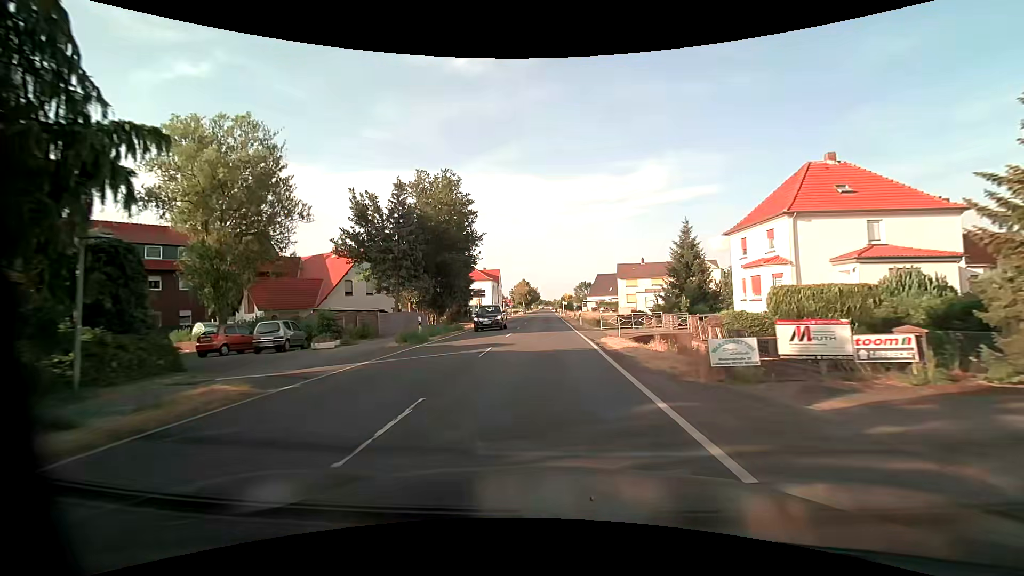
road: primary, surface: asphalt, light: Day
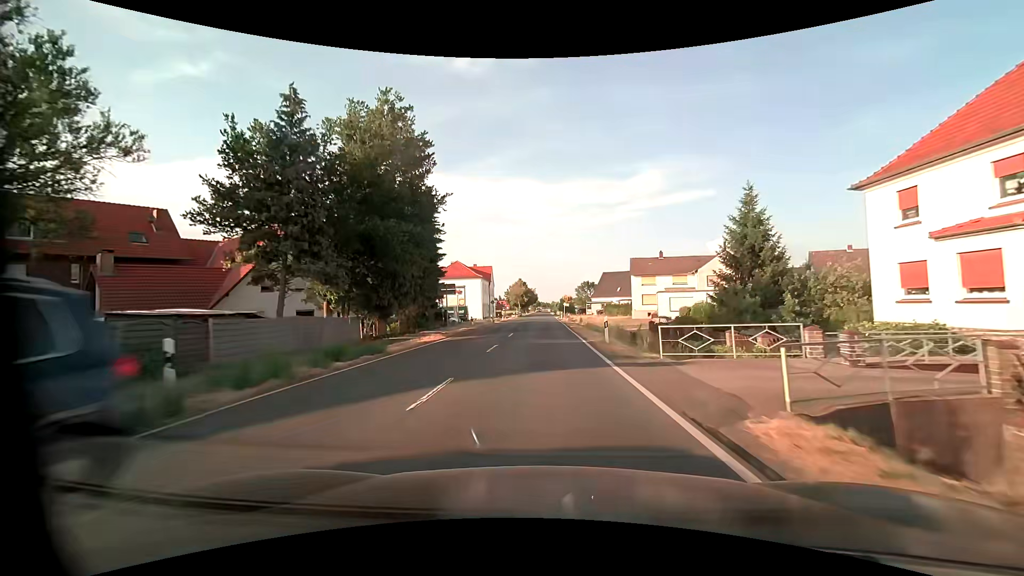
(0.0, +16.1) m; 0°
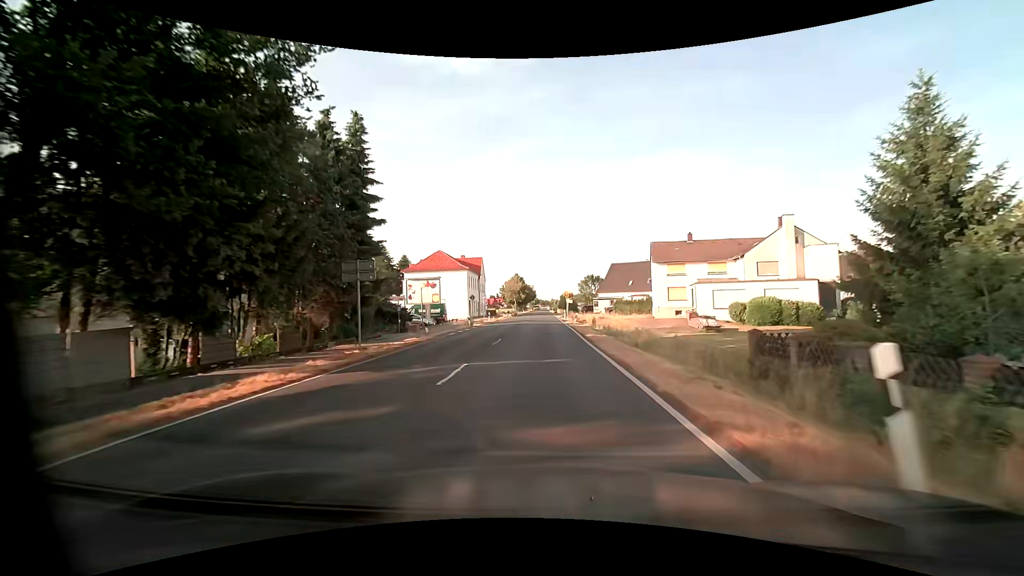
(0.0, +16.2) m; 0°
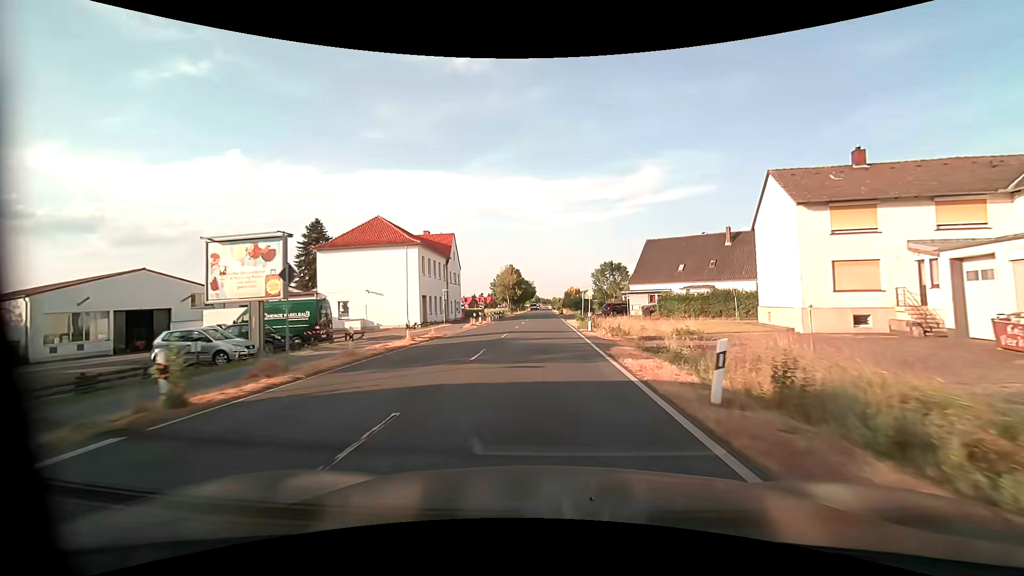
(+0.2, +32.9) m; 0°
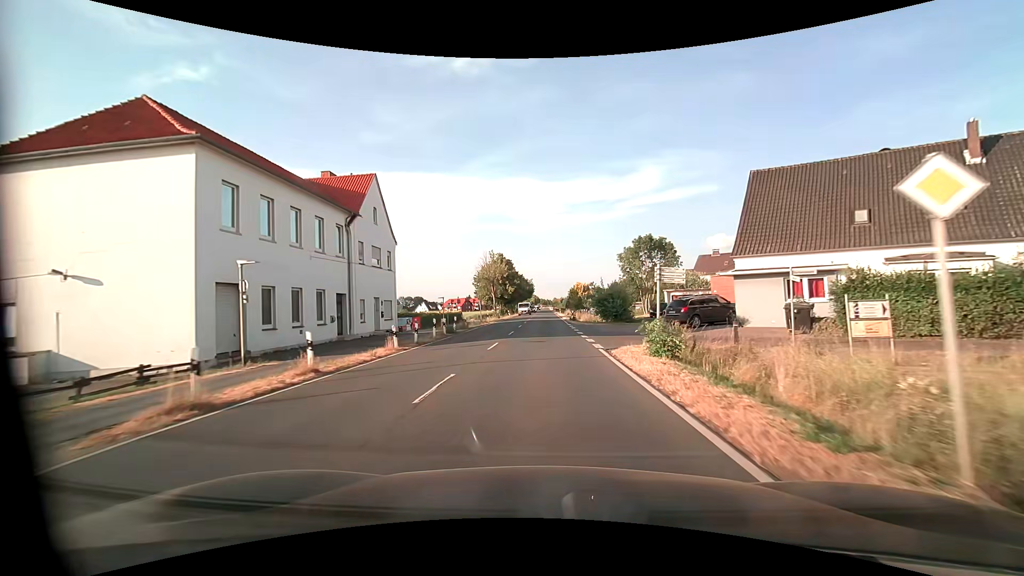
(+0.1, +32.7) m; 0°
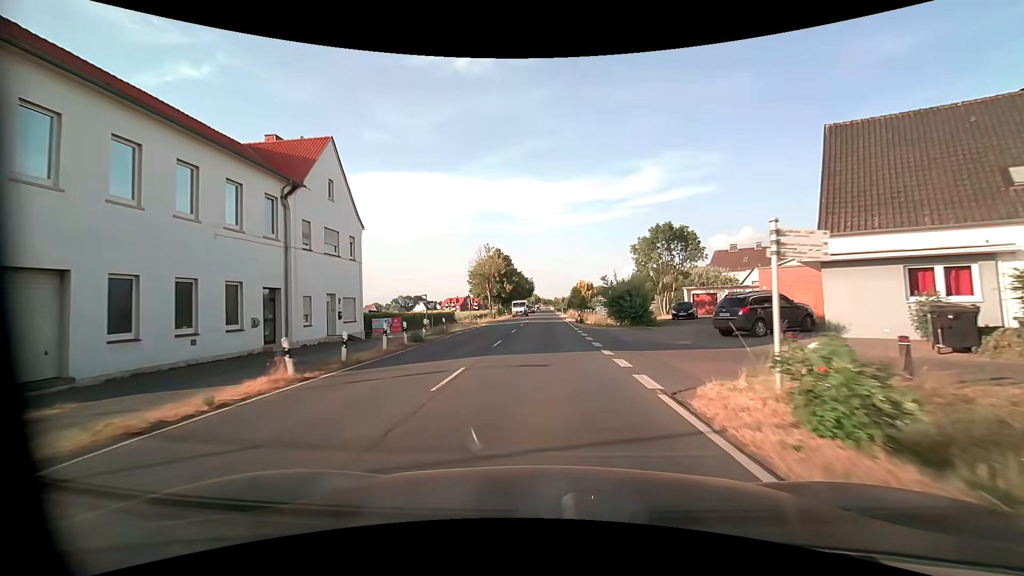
(0.0, +8.2) m; 0°
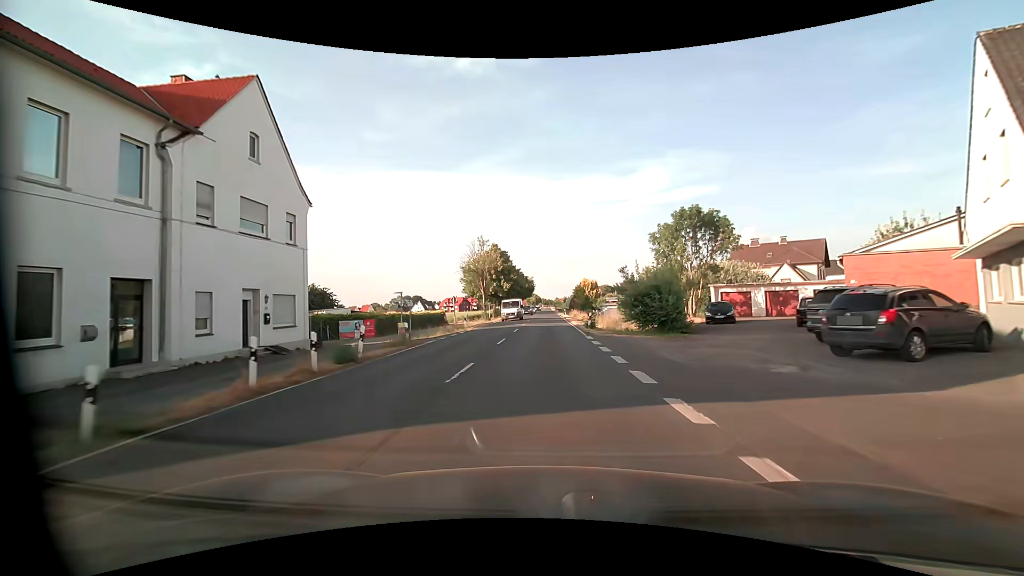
(0.0, +8.2) m; 0°
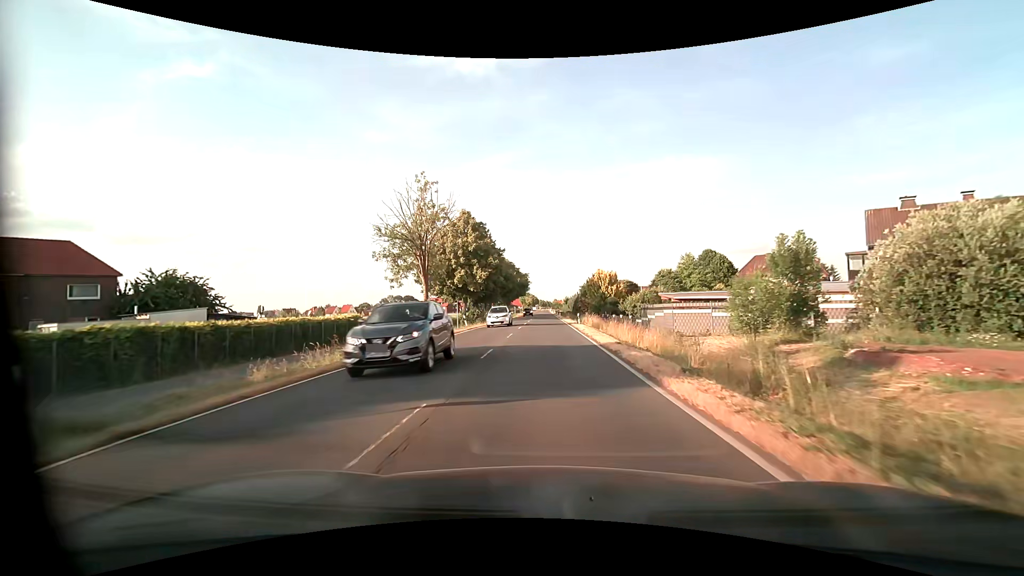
(0.0, +32.6) m; 0°
(0, +10) (0, +20) (0, +30) (0, +40) (0, +50) (0, +60) (0, +70) (0, +80) (0, +90) (0, +100) m
